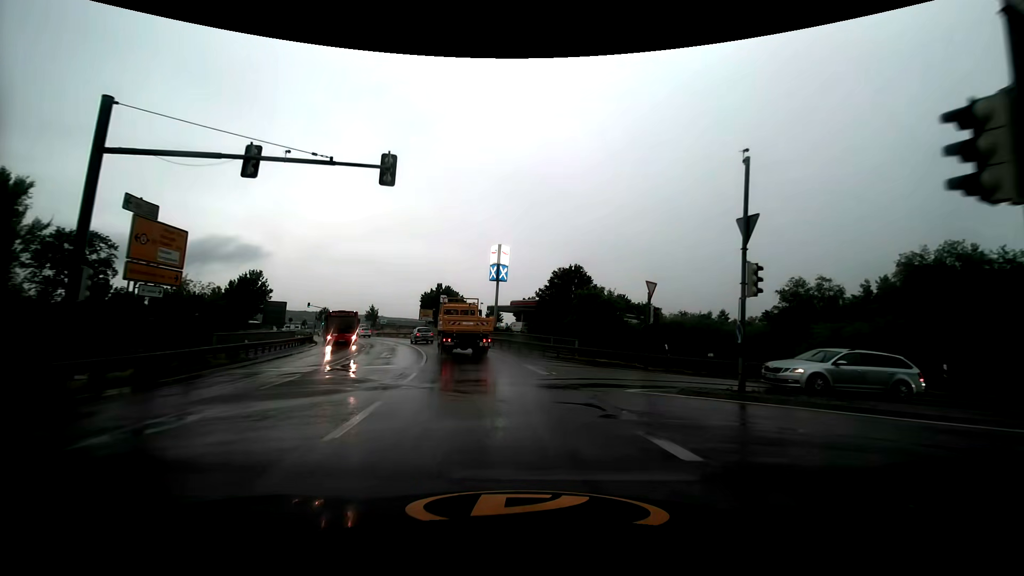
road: primary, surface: asphalt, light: Day
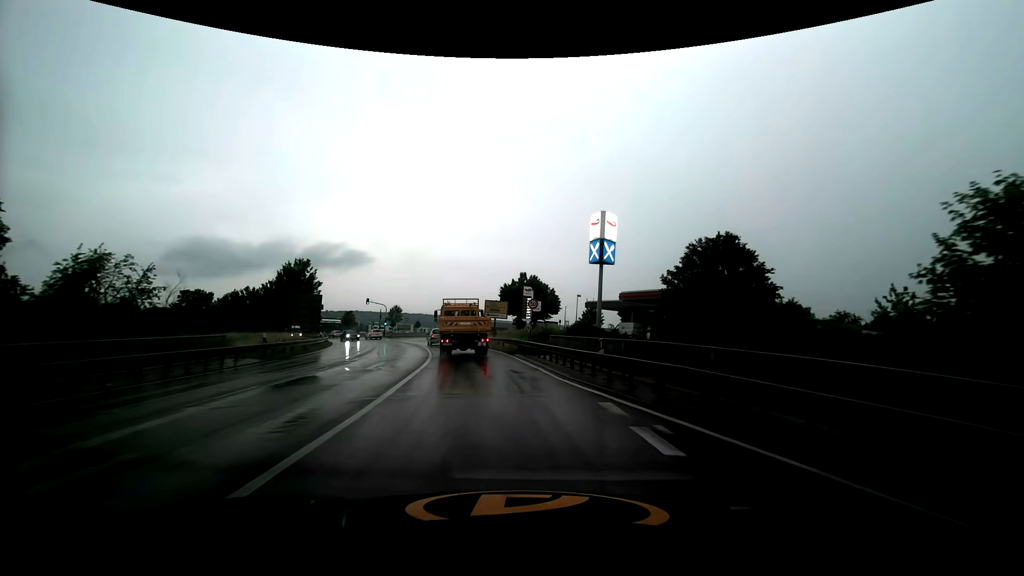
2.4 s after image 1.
(-2.0, +23.5) m; -10°
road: secondary
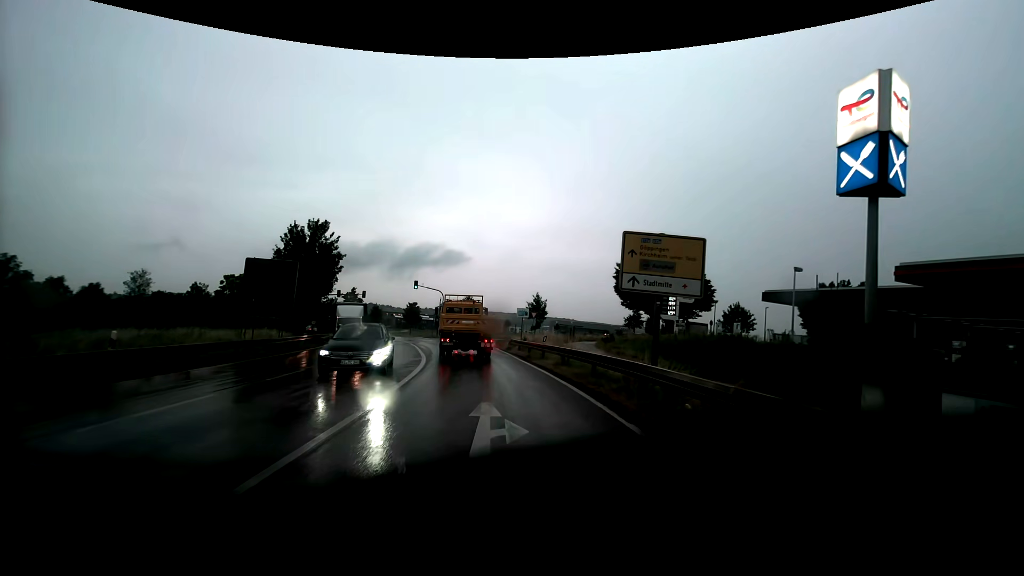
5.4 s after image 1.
(-3.3, +30.2) m; -11°
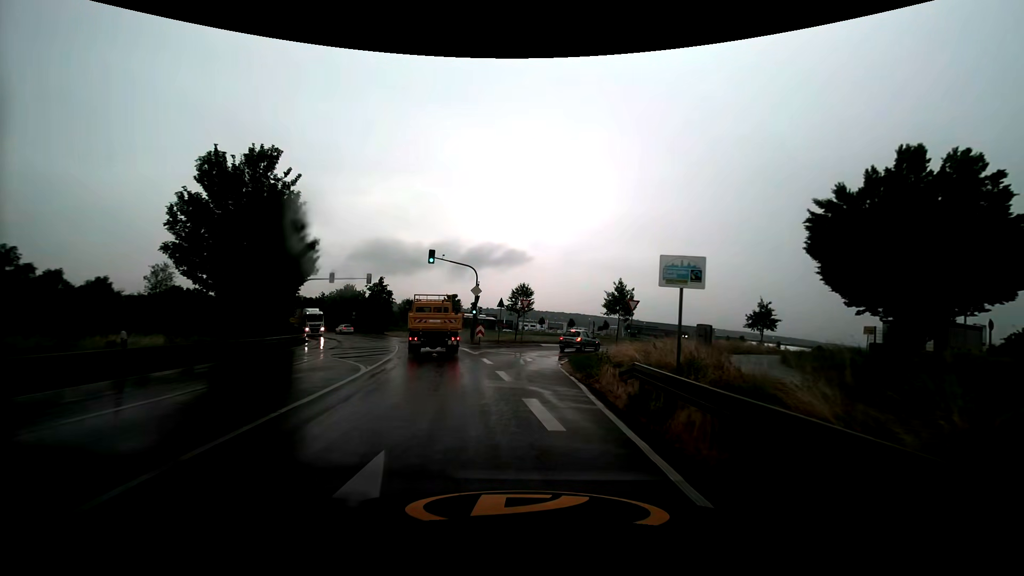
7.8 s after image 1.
(-1.7, +23.8) m; -7°
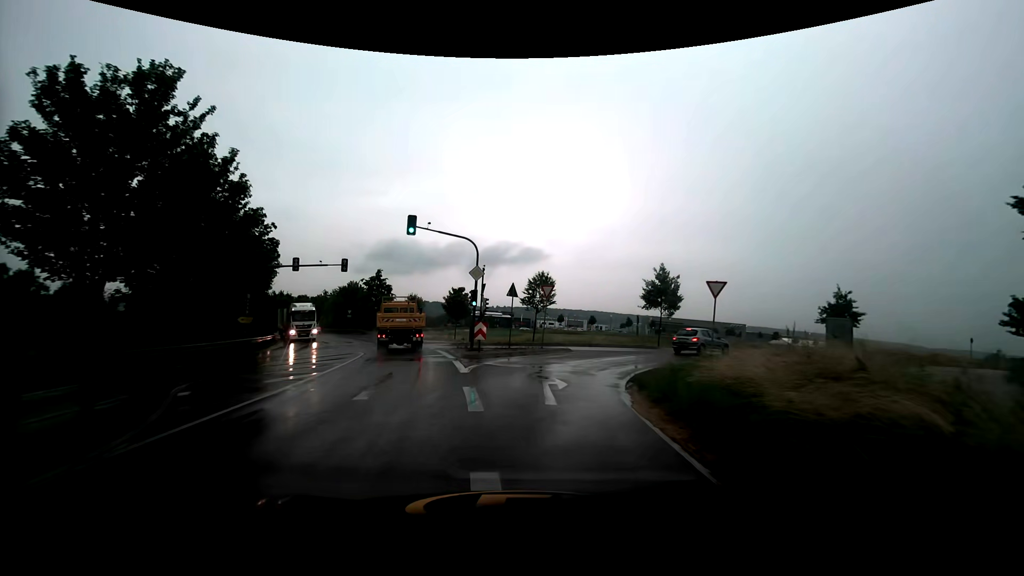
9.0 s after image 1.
(-0.2, +10.9) m; -2°
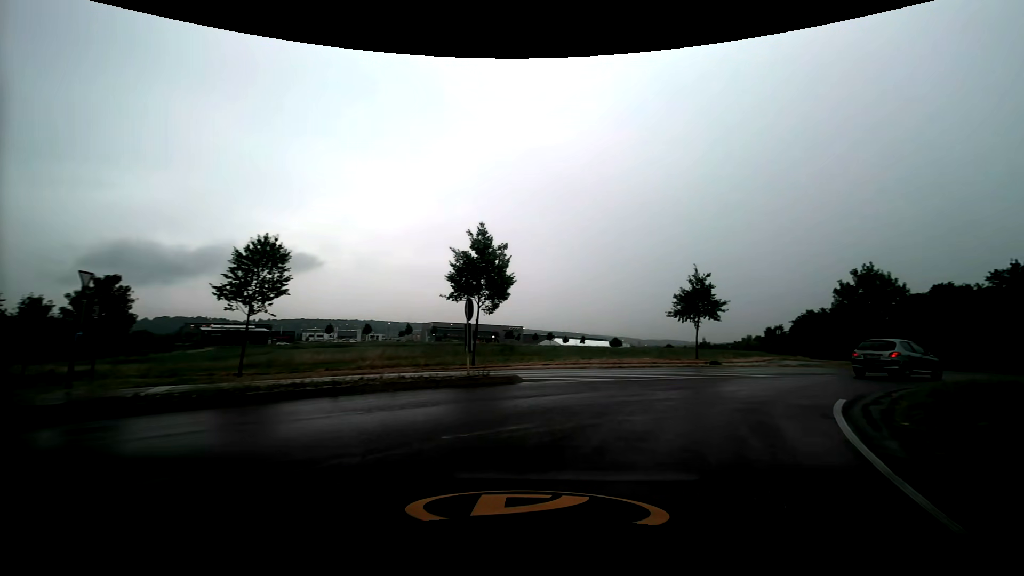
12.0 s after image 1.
(+2.4, +21.8) m; +23°
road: residential
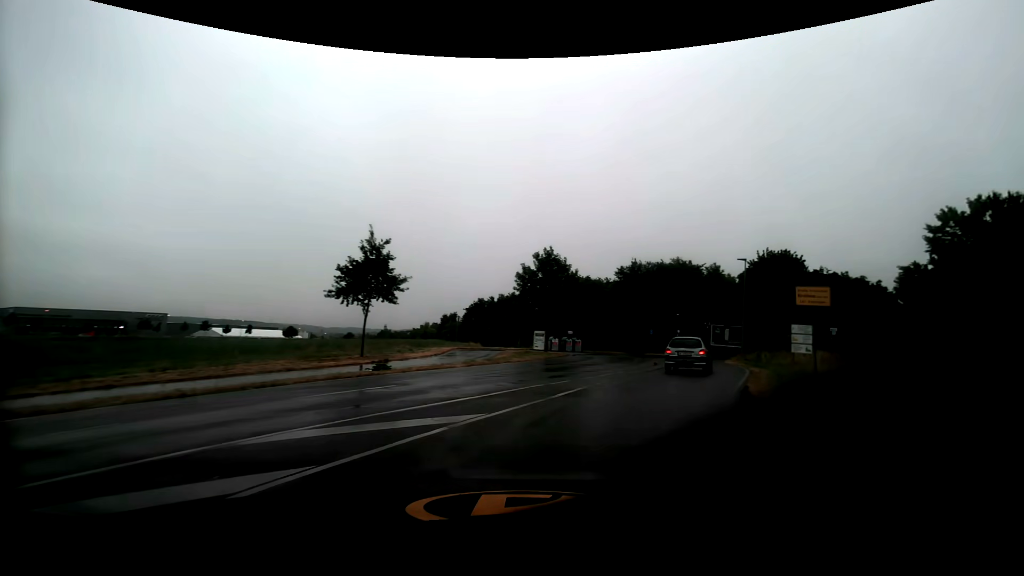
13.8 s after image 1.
(+3.7, +11.6) m; +36°
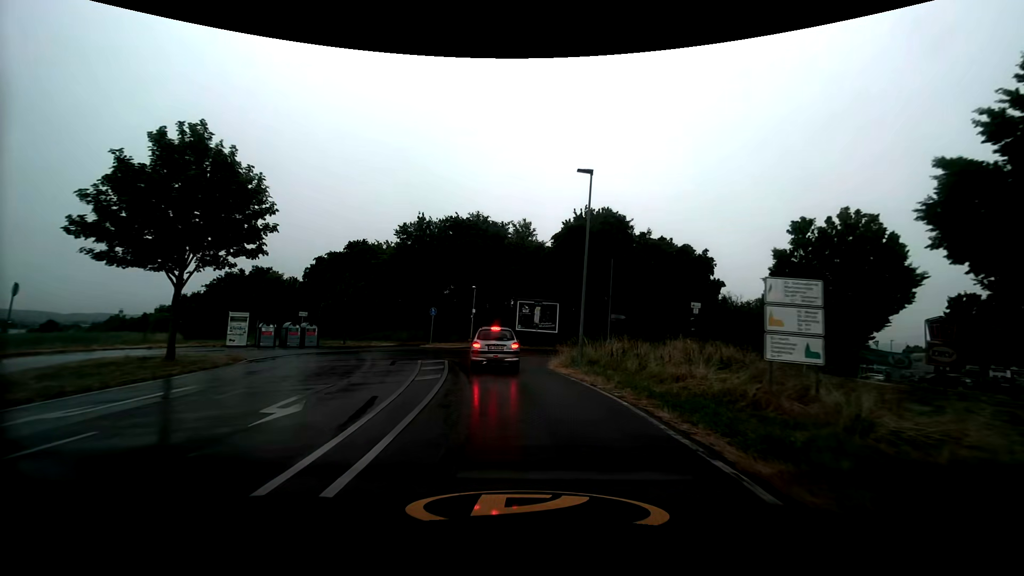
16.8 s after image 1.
(+6.5, +21.1) m; +23°
